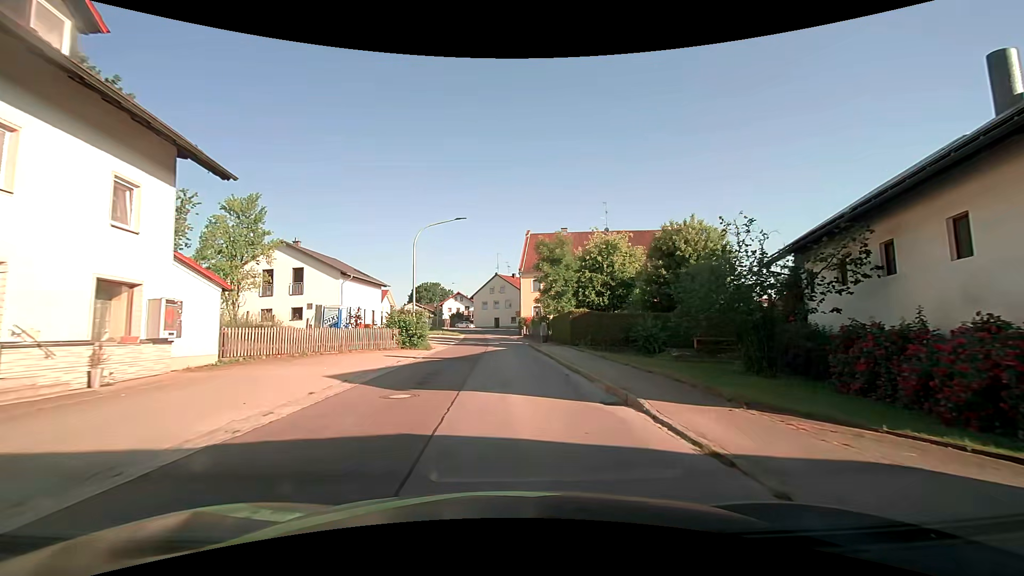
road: tertiary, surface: asphalt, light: Day
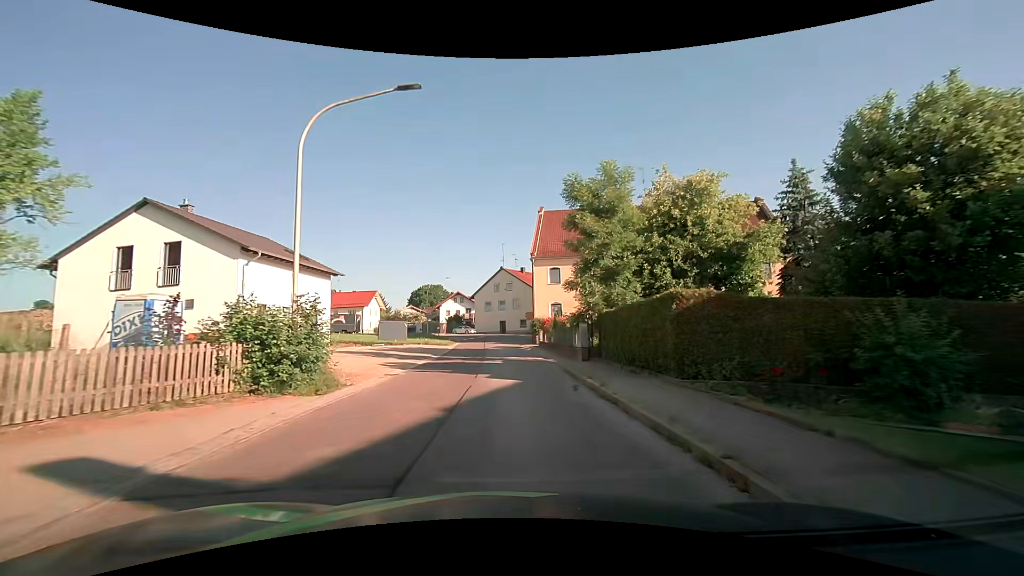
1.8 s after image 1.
(-0.4, +16.8) m; -2°
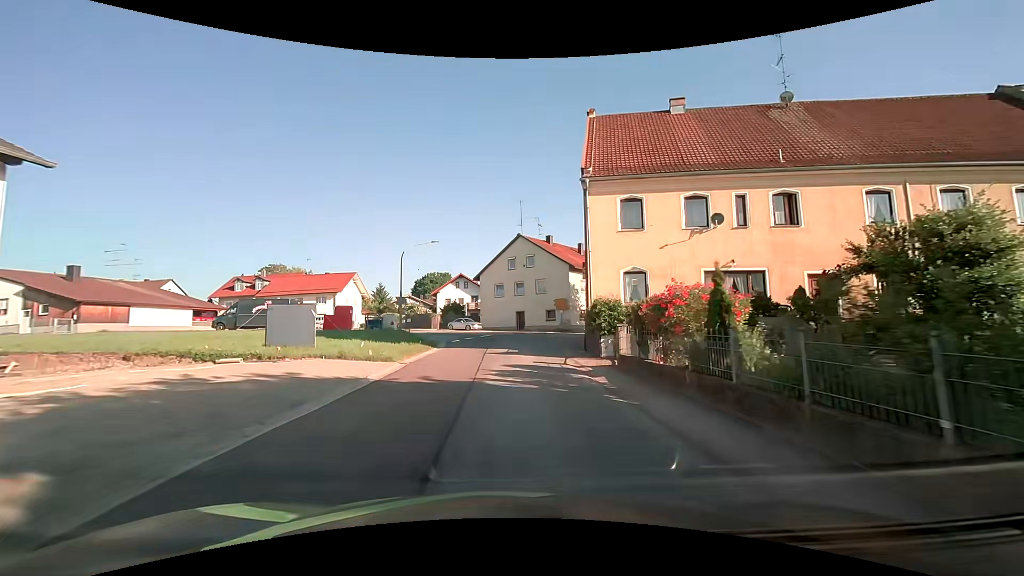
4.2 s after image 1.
(-0.6, +24.0) m; -2°
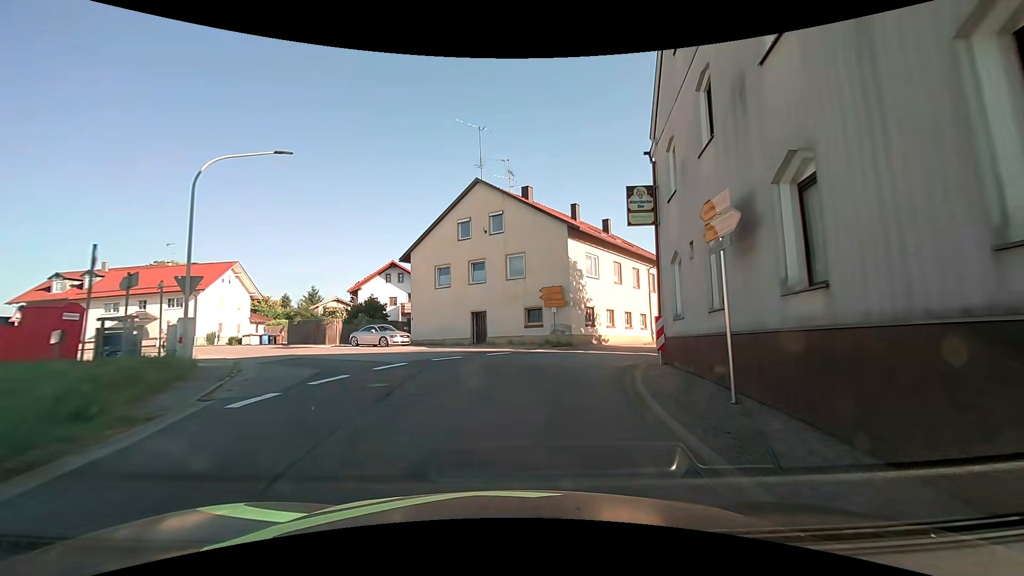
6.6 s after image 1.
(+0.5, +22.2) m; +4°
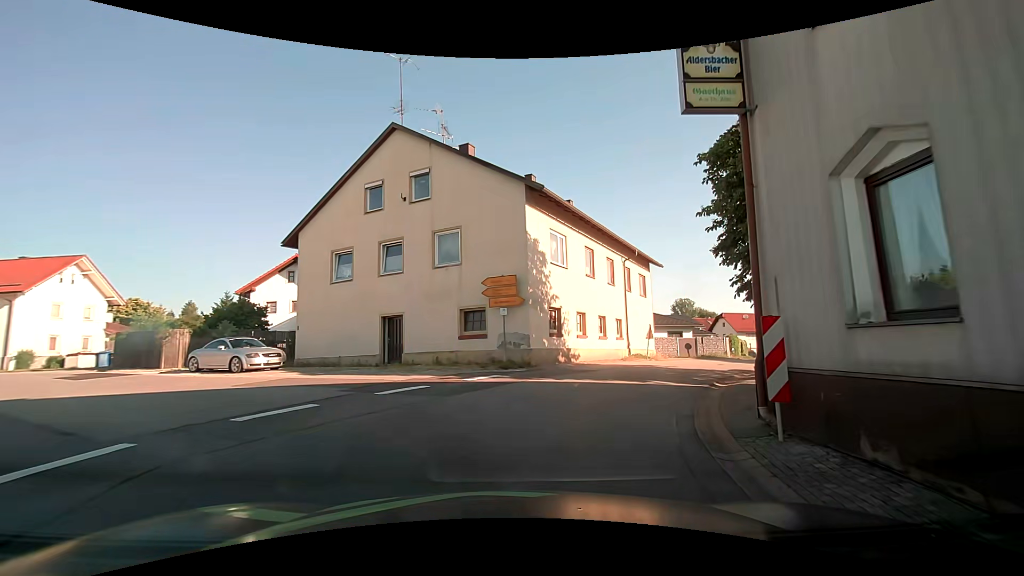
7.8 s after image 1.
(+0.4, +9.1) m; +7°
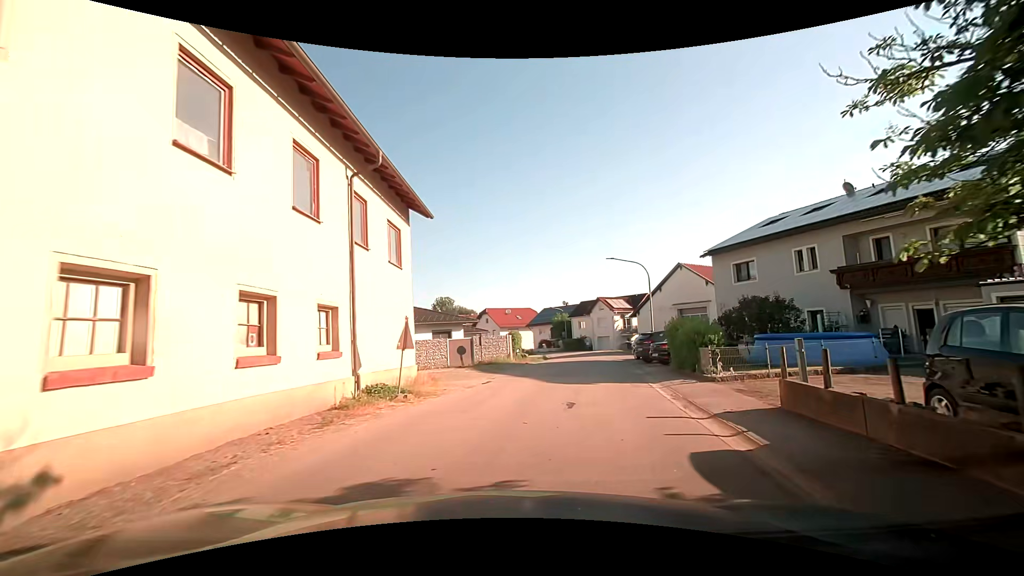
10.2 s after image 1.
(+3.4, +15.6) m; +26°
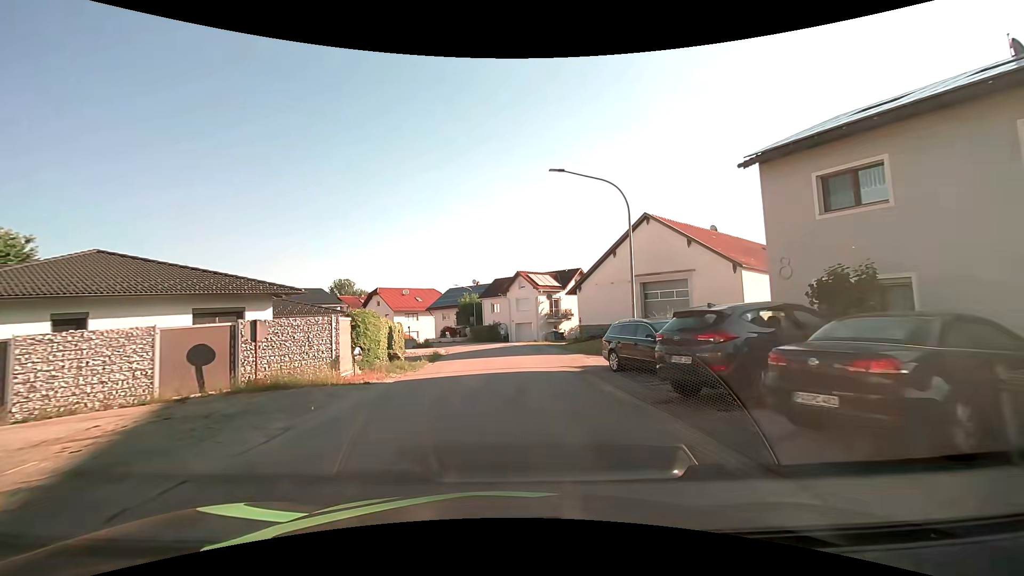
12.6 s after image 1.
(+2.4, +18.6) m; +11°
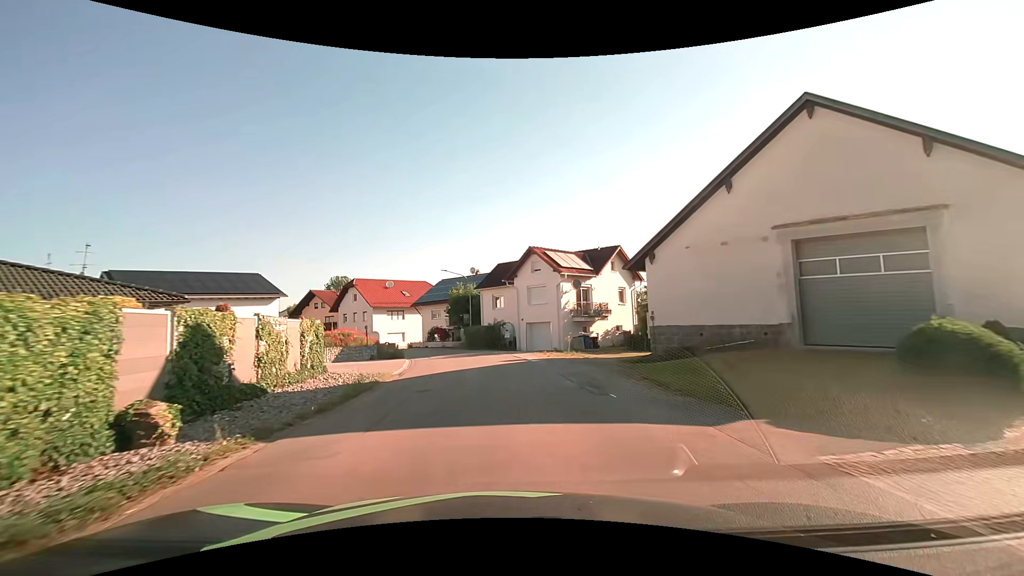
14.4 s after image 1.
(0.0, +17.0) m; -1°
(0, +10) (-1, +20) (-2, +30) (-5, +40) (-8, +49) (-13, +58) (-19, +65) (-27, +72) (-35, +78) (-43, +83) m
